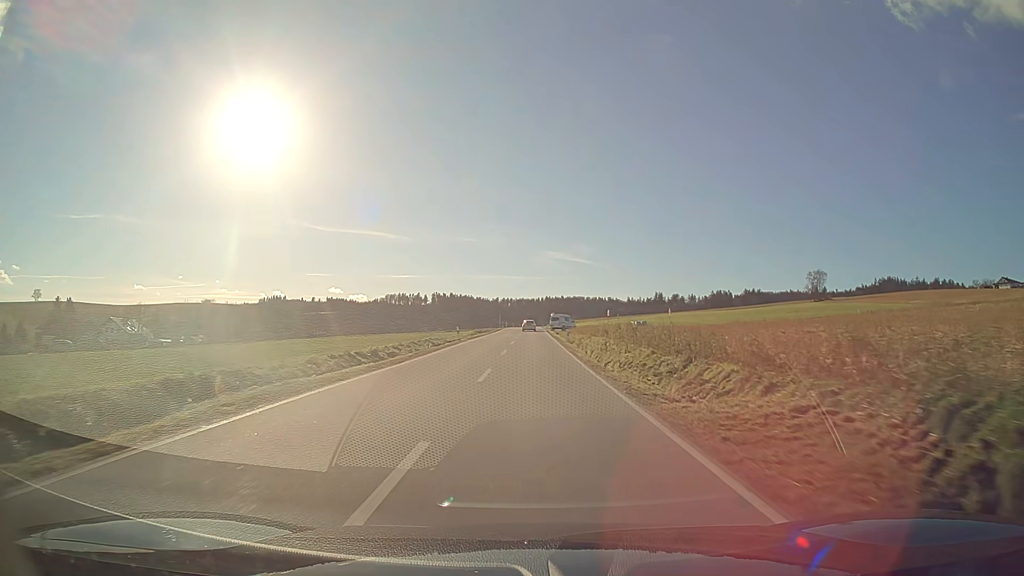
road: secondary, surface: asphalt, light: Day
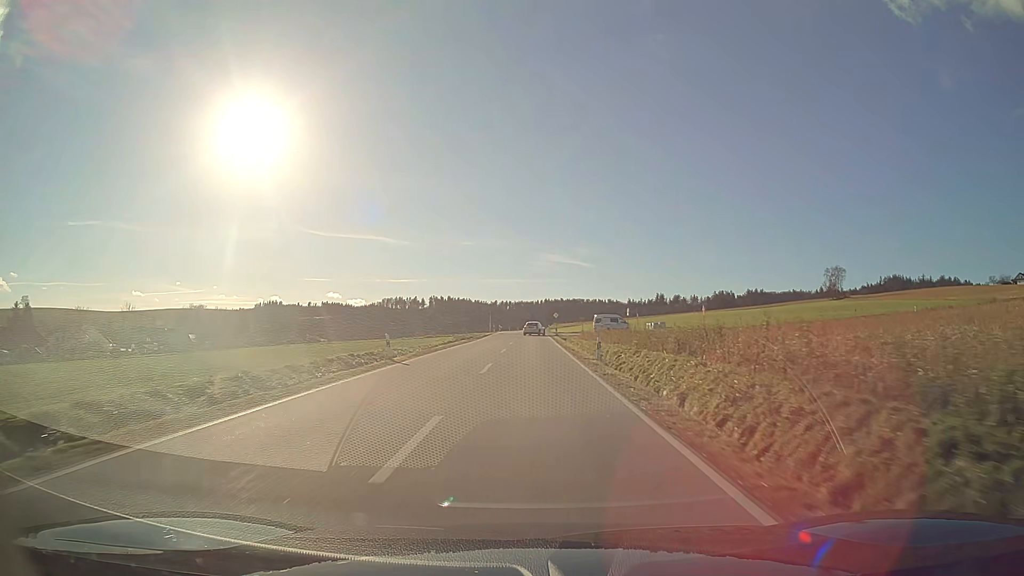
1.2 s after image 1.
(0.0, +22.4) m; 0°
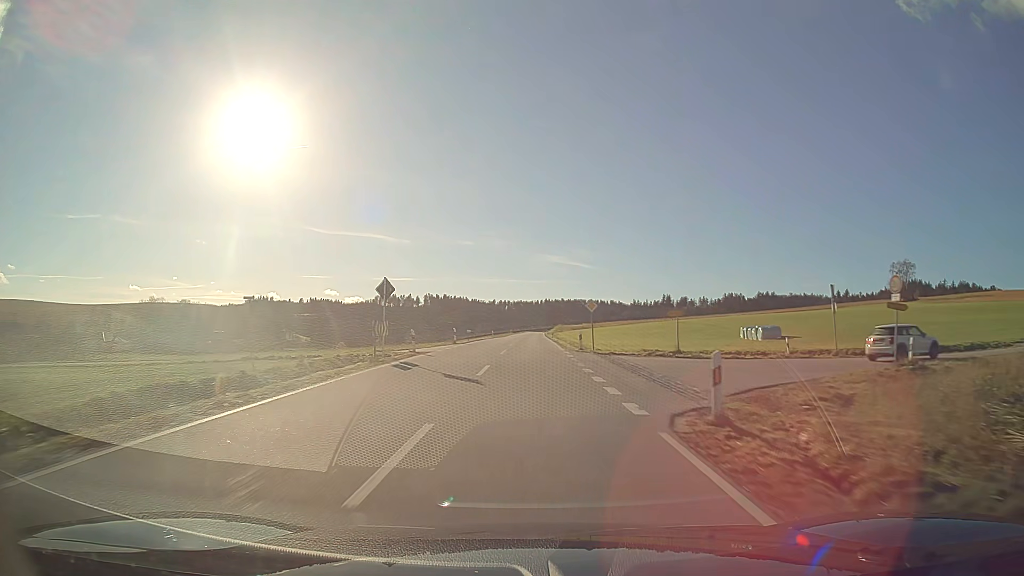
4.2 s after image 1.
(-0.1, +61.4) m; 0°
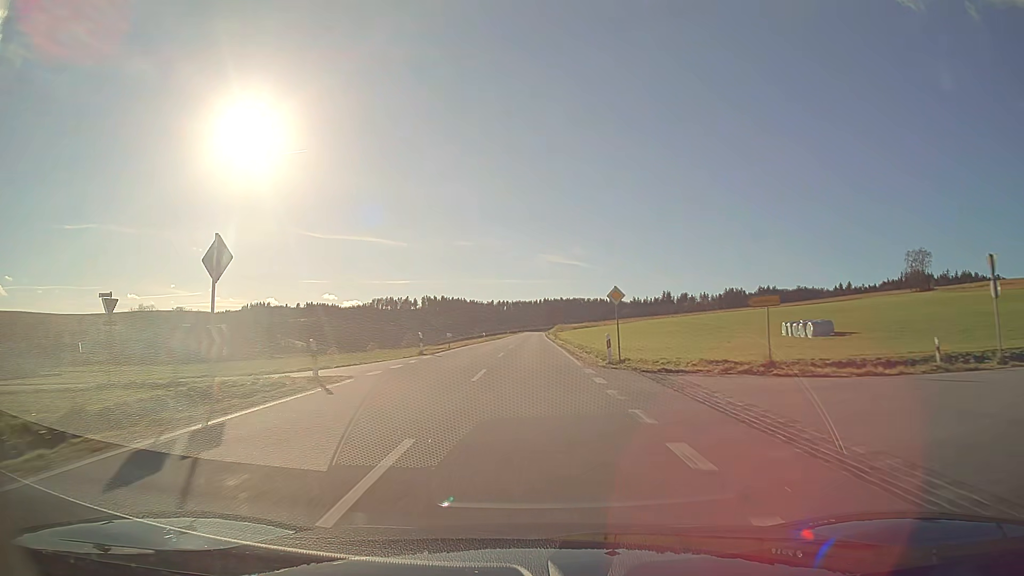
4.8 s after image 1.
(0.0, +13.1) m; 0°
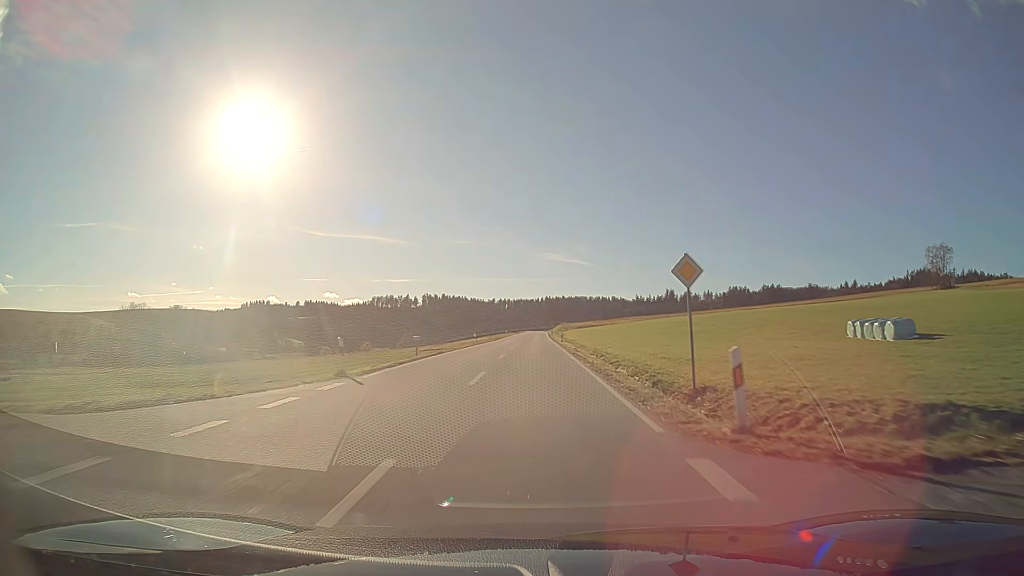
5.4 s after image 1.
(0.0, +13.3) m; 0°
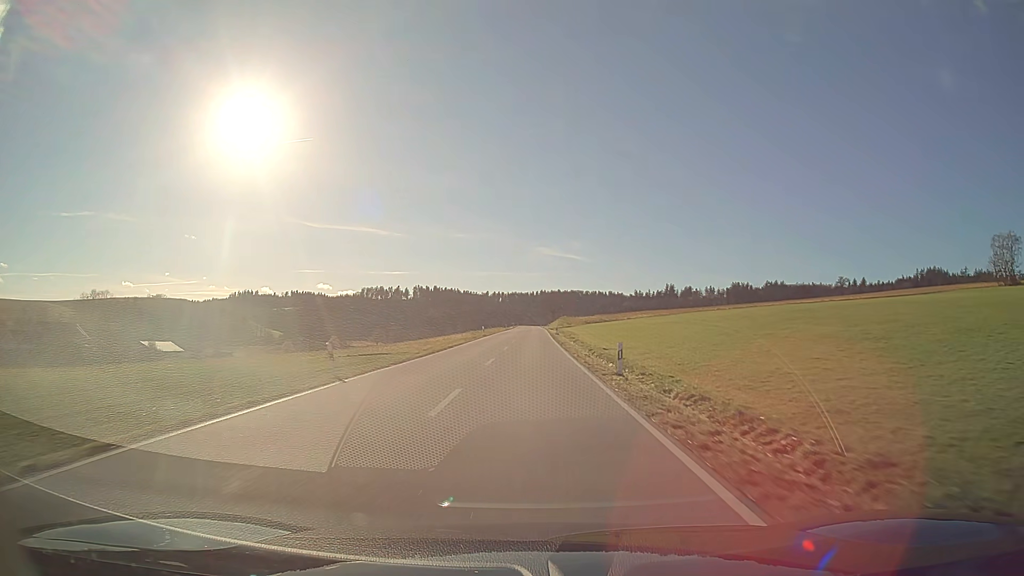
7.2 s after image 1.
(+0.1, +41.3) m; 0°
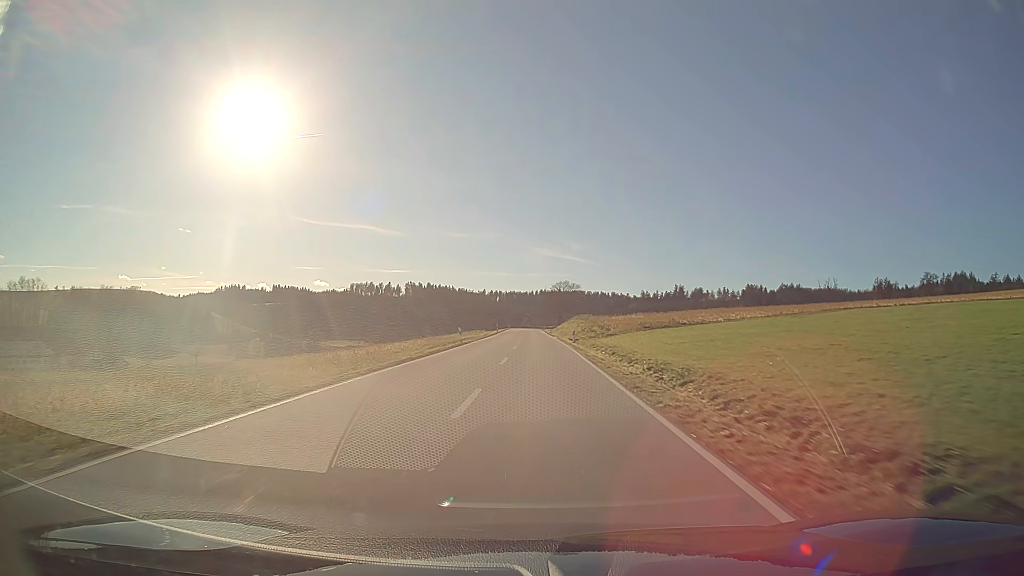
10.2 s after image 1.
(+0.1, +73.0) m; 0°
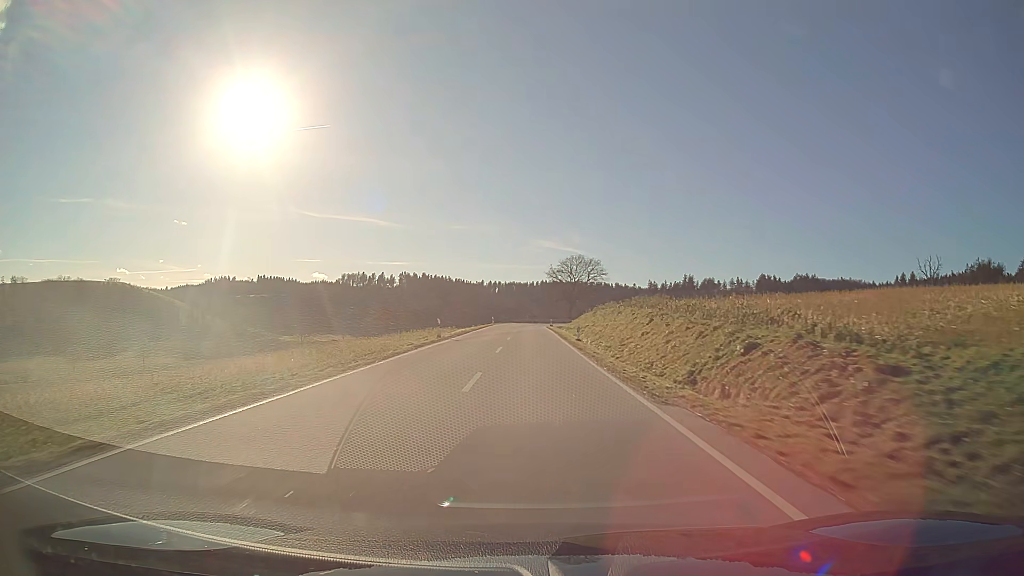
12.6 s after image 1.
(0.0, +57.7) m; 0°
